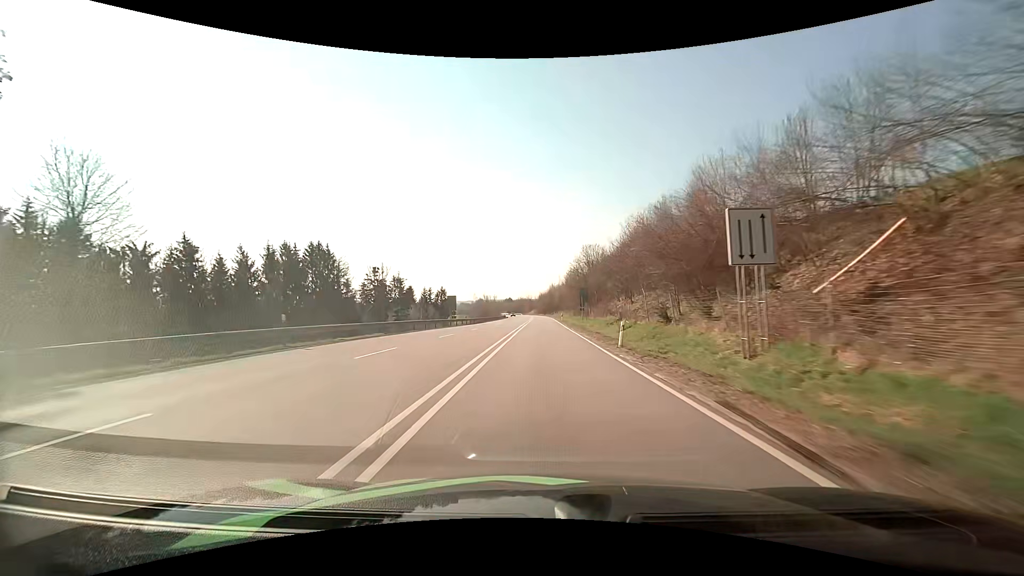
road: primary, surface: asphalt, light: Day
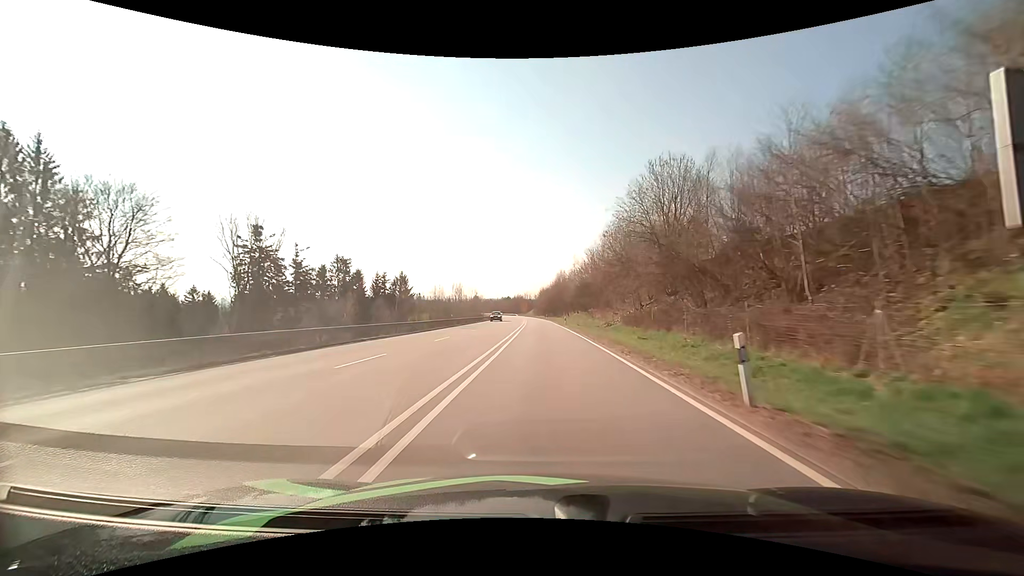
(+0.1, +61.3) m; 0°
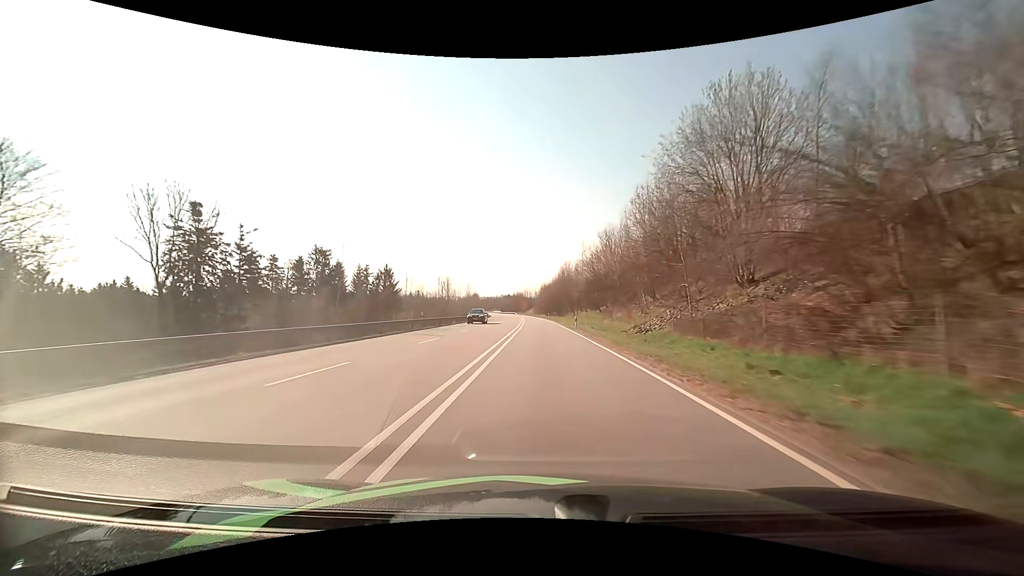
(0.0, +15.3) m; 0°
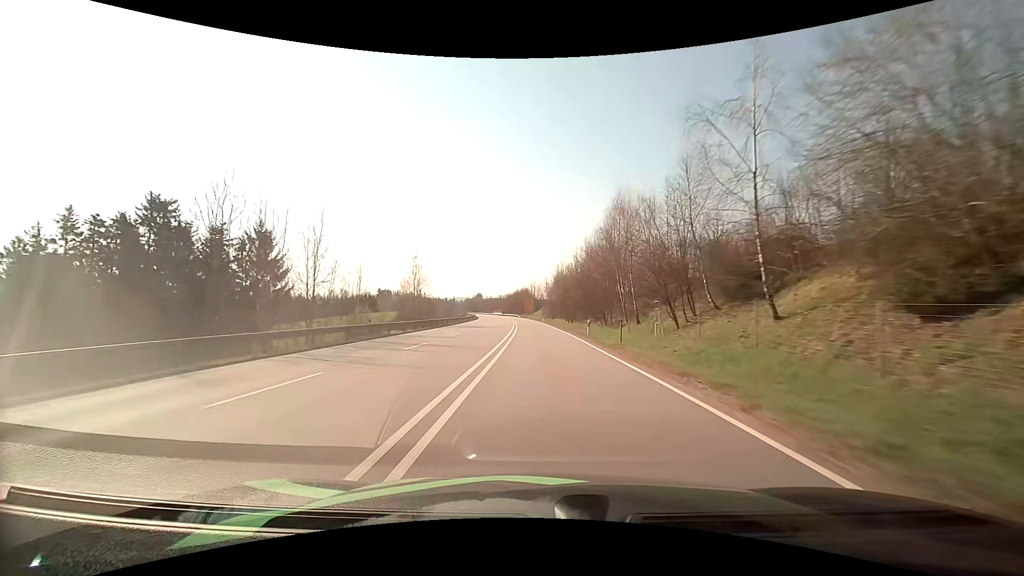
(-0.4, +61.9) m; -1°
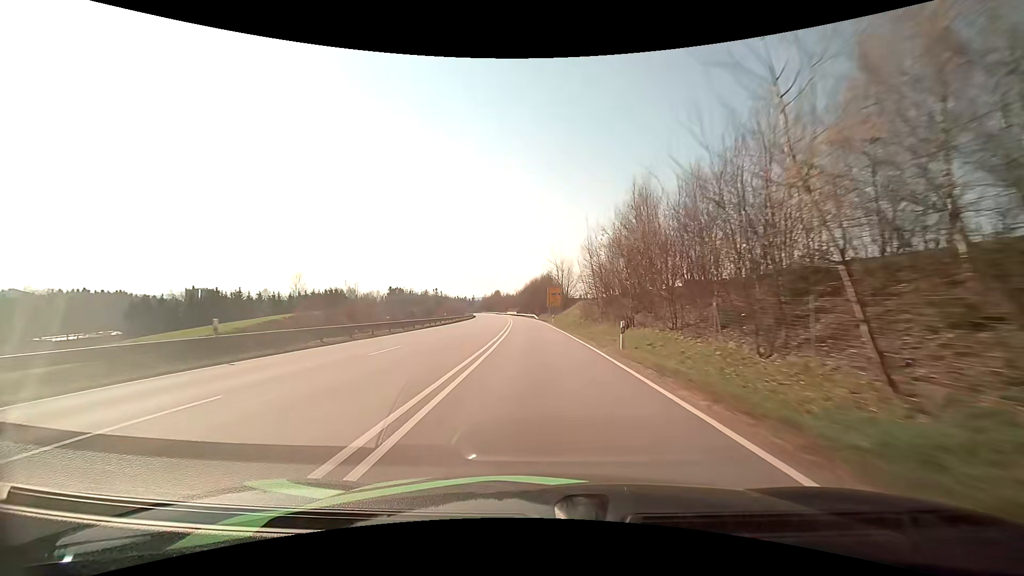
(-1.1, +62.9) m; -3°
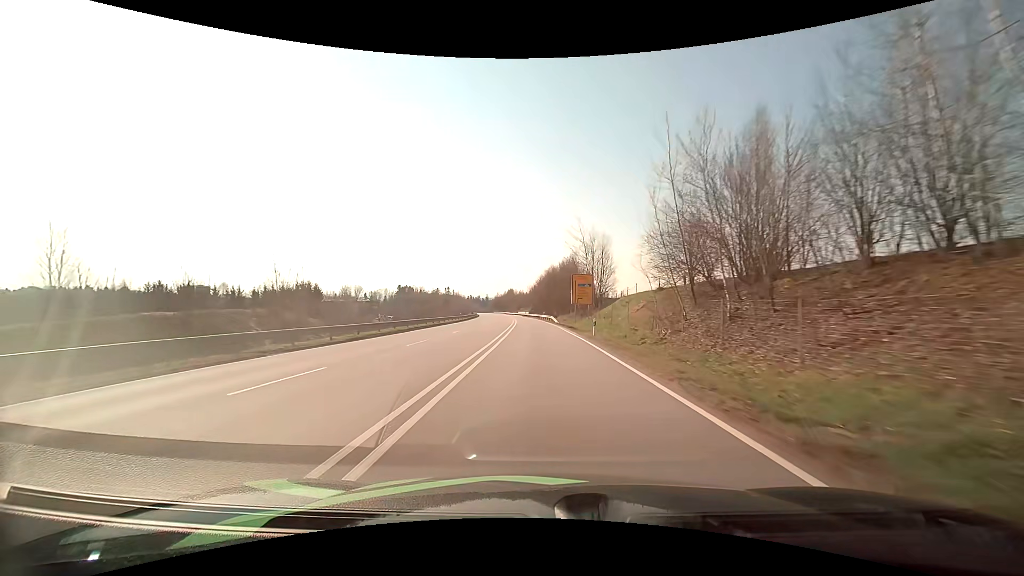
(-0.4, +31.6) m; -2°
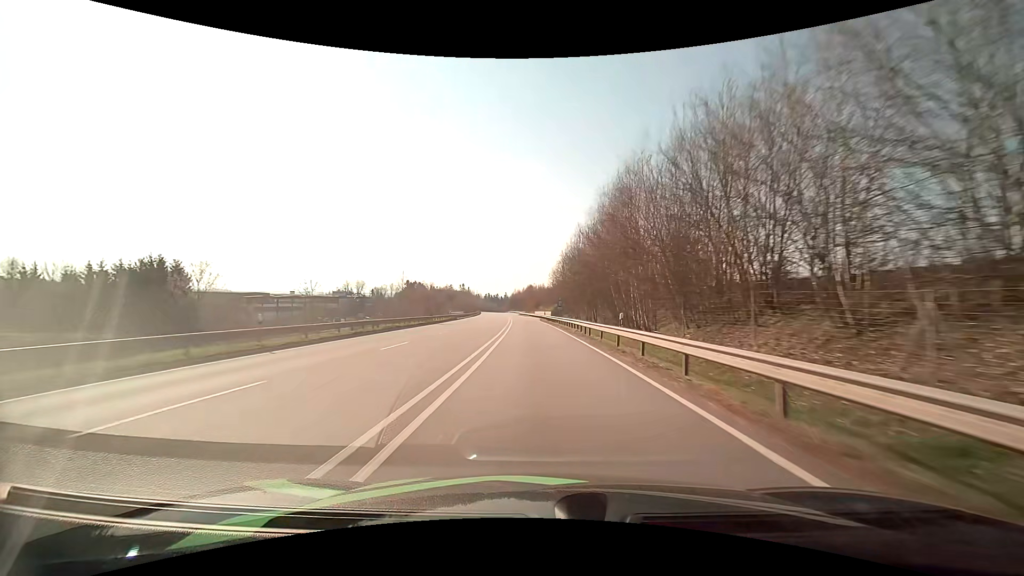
(-1.3, +62.8) m; -2°
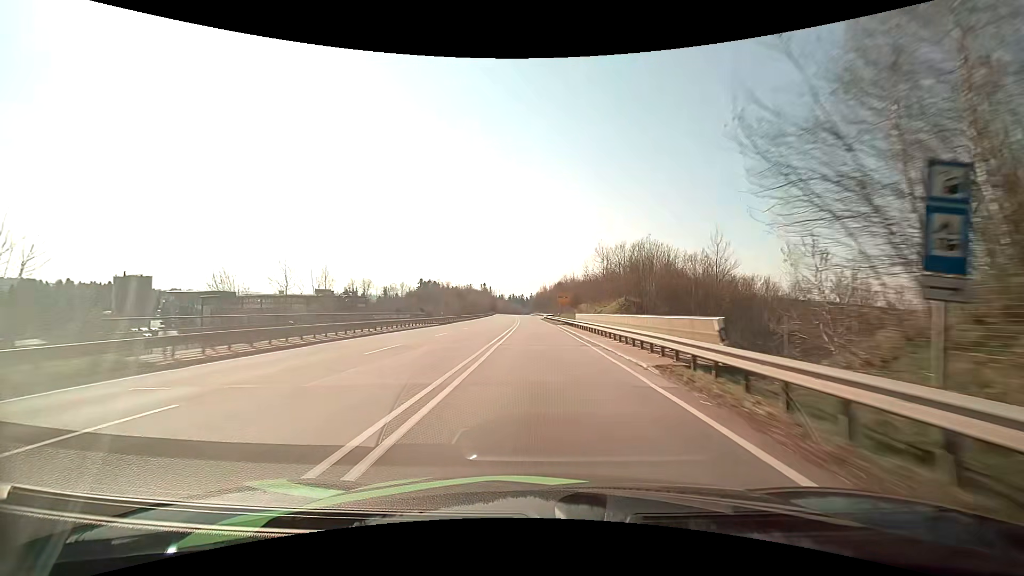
(-1.7, +62.4) m; -3°
(0, +10) (0, +20) (0, +30) (0, +40) (0, +50) (-1, +60) (-1, +70) (-1, +80) (-2, +90) (-2, +100) m
